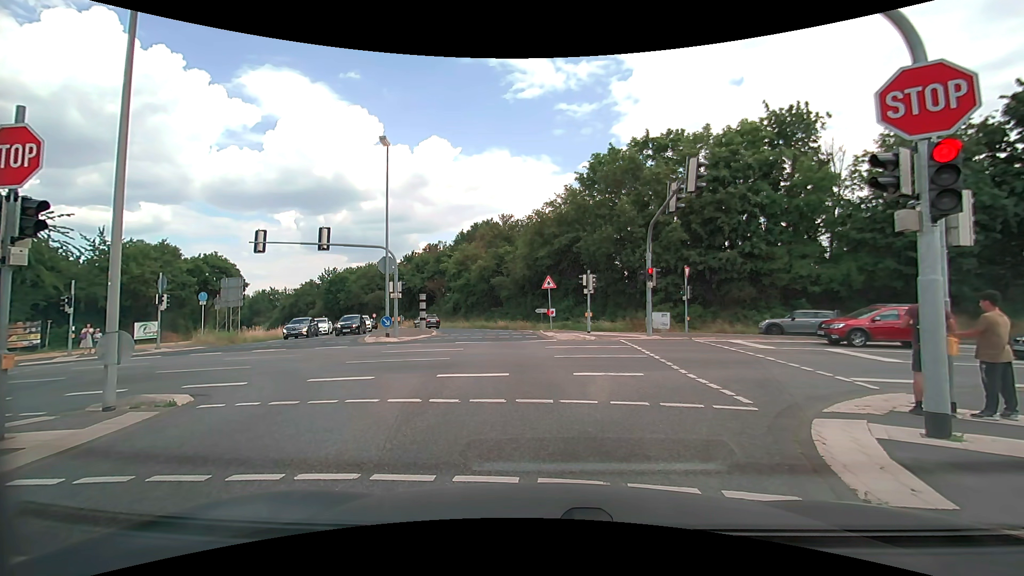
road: secondary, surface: asphalt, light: Day
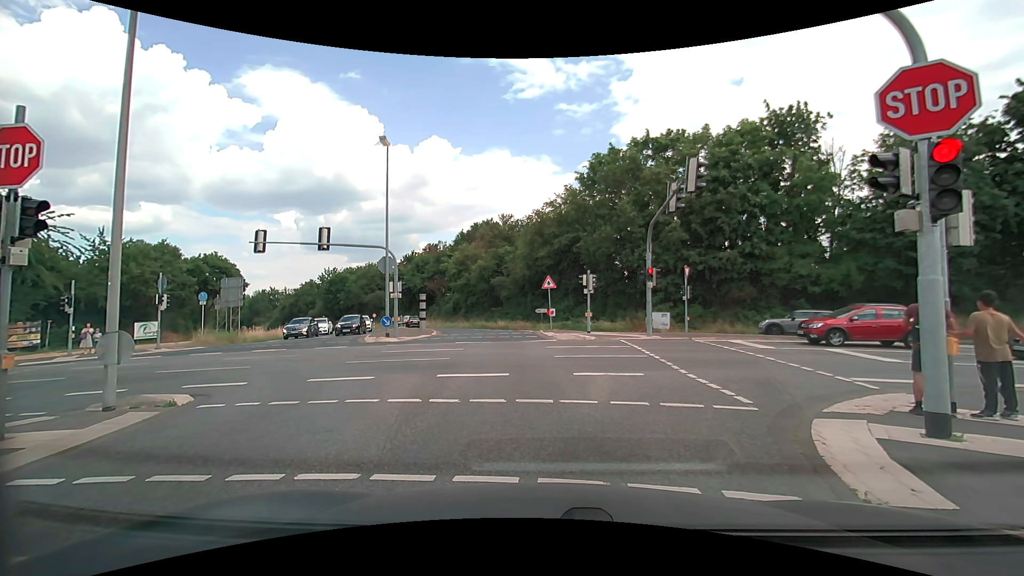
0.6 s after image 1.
(0.0, 0.0) m; 0°
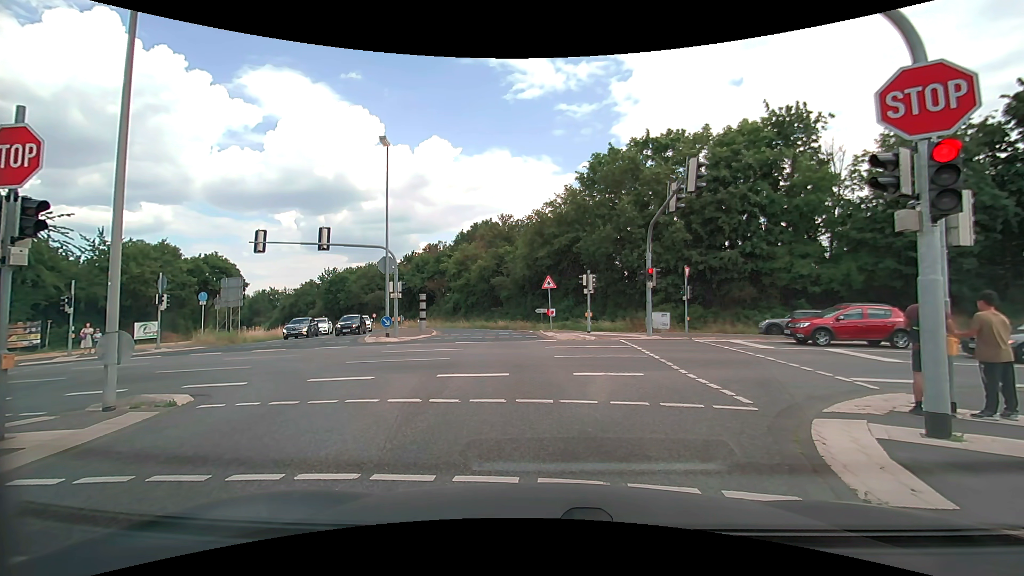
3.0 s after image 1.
(0.0, 0.0) m; 0°
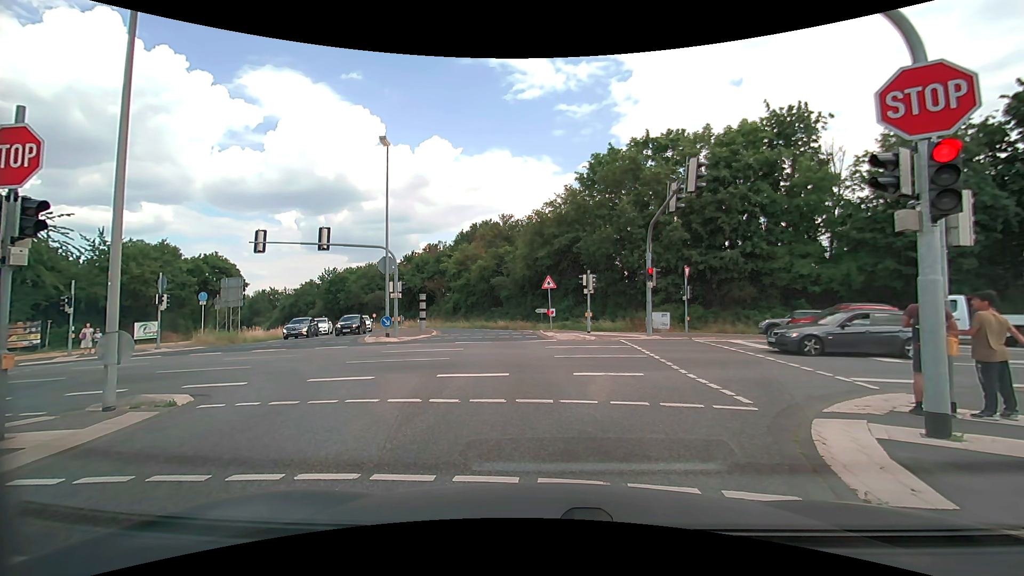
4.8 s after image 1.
(0.0, 0.0) m; 0°
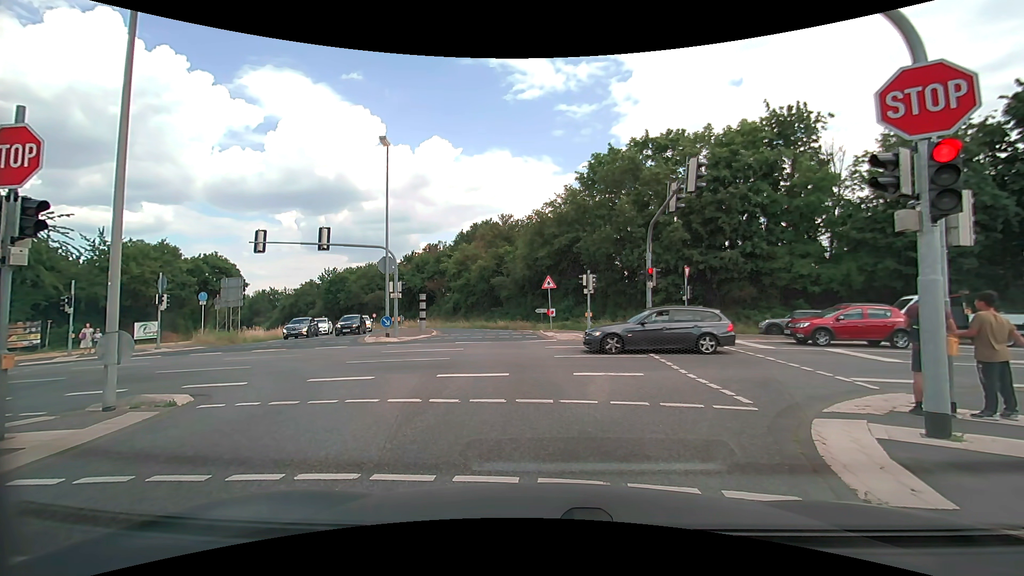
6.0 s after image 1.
(0.0, 0.0) m; 0°
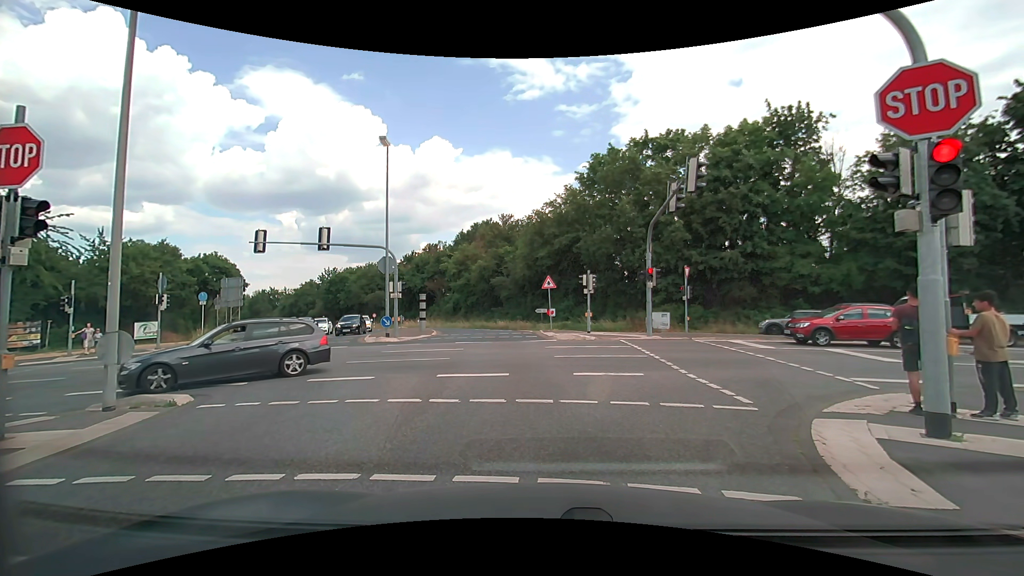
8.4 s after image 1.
(0.0, 0.0) m; 0°
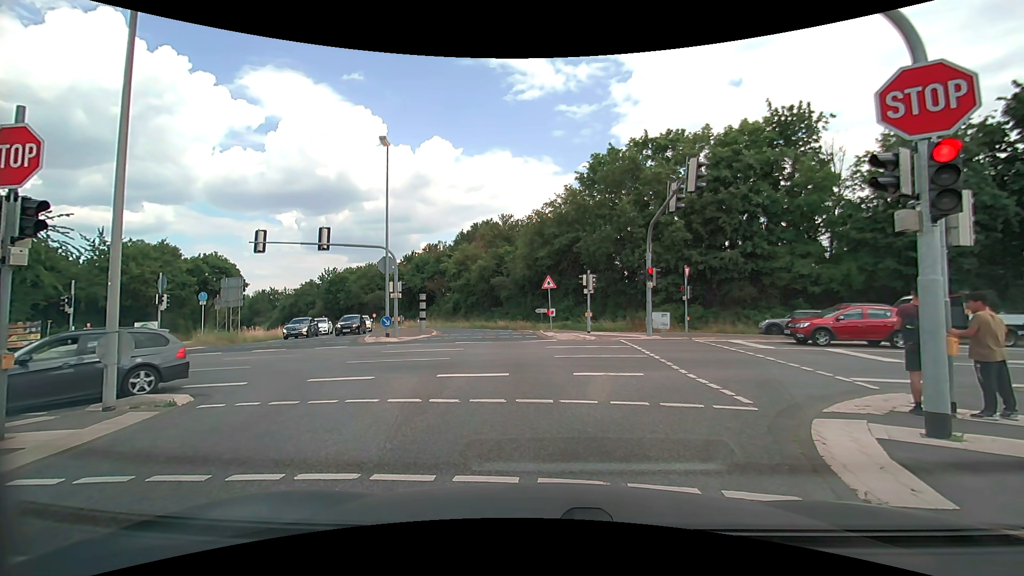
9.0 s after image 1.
(0.0, 0.0) m; 0°
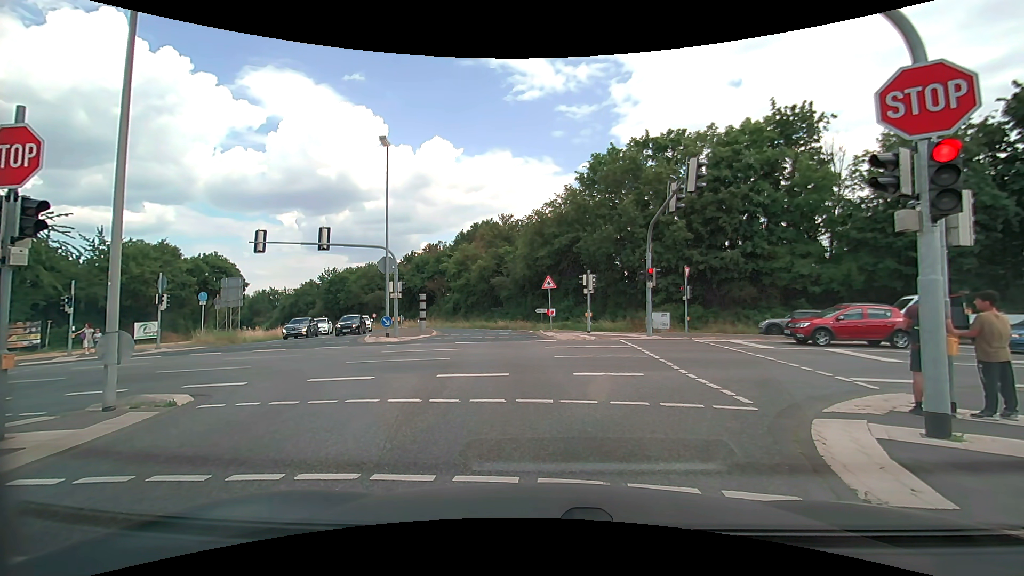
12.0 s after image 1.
(0.0, 0.0) m; 0°
(-1, +10) (-2, +20) (-4, +30) (-7, +39) (-10, +49) (-15, +57) (-21, +66) (-26, +74) (-32, +82) (-39, +90) m
